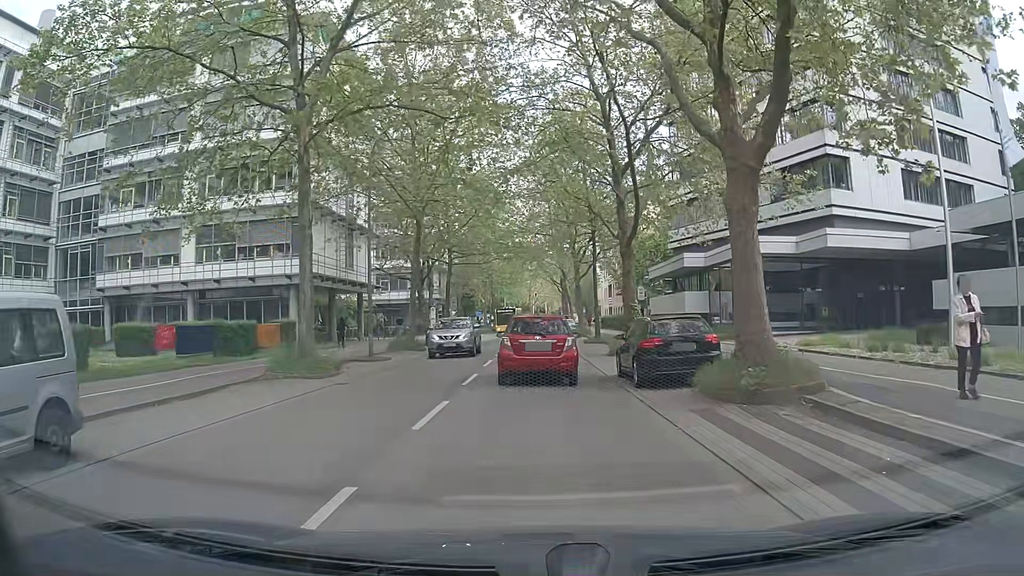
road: secondary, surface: asphalt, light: Day
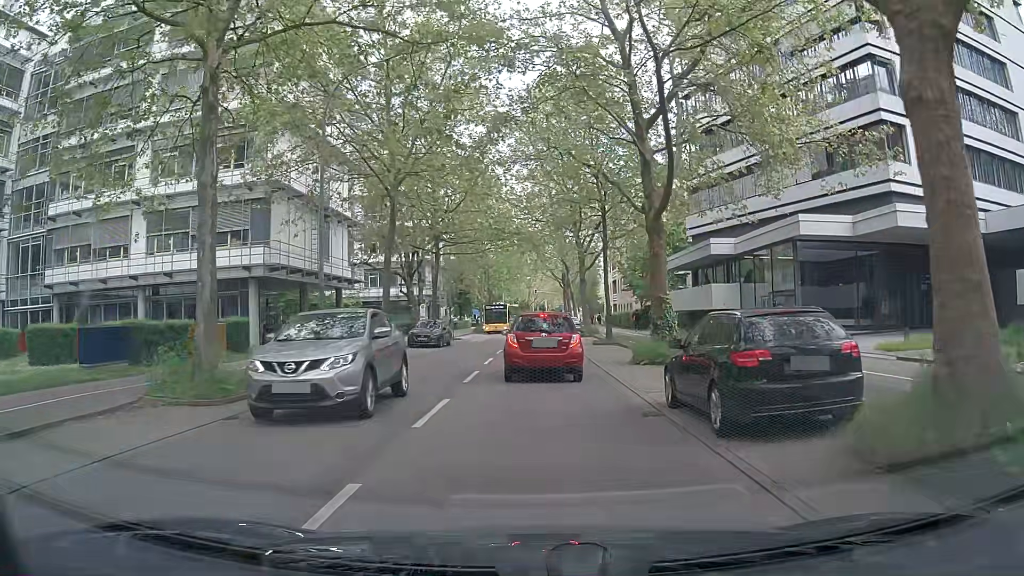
(+0.1, +6.0) m; 0°
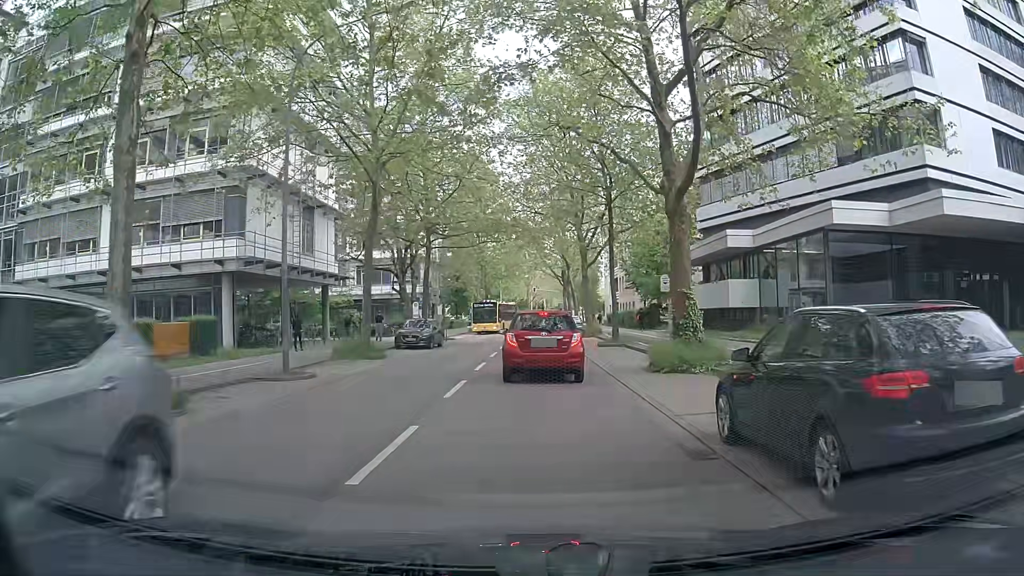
(+0.1, +3.0) m; 0°
